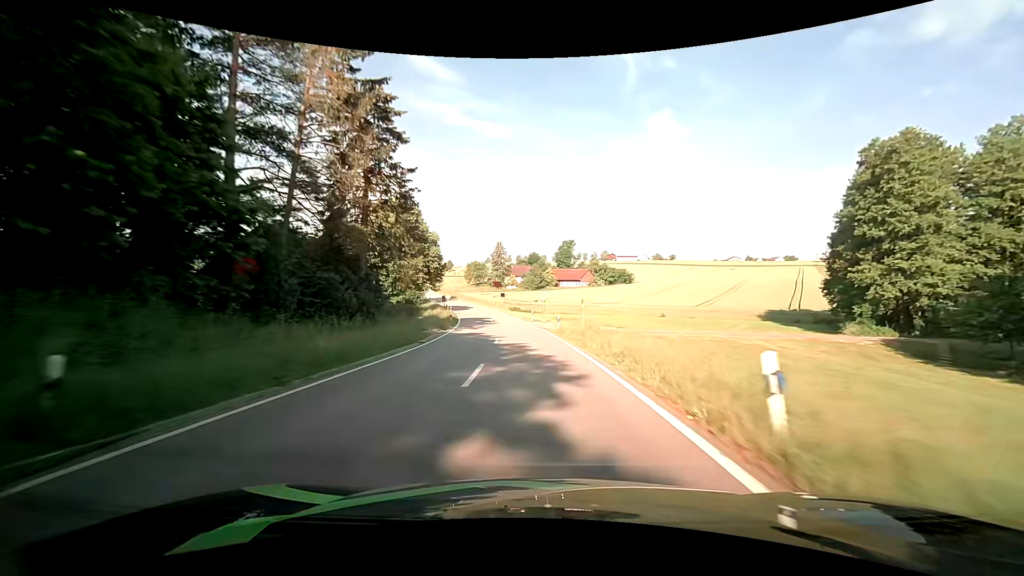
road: tertiary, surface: asphalt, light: Day
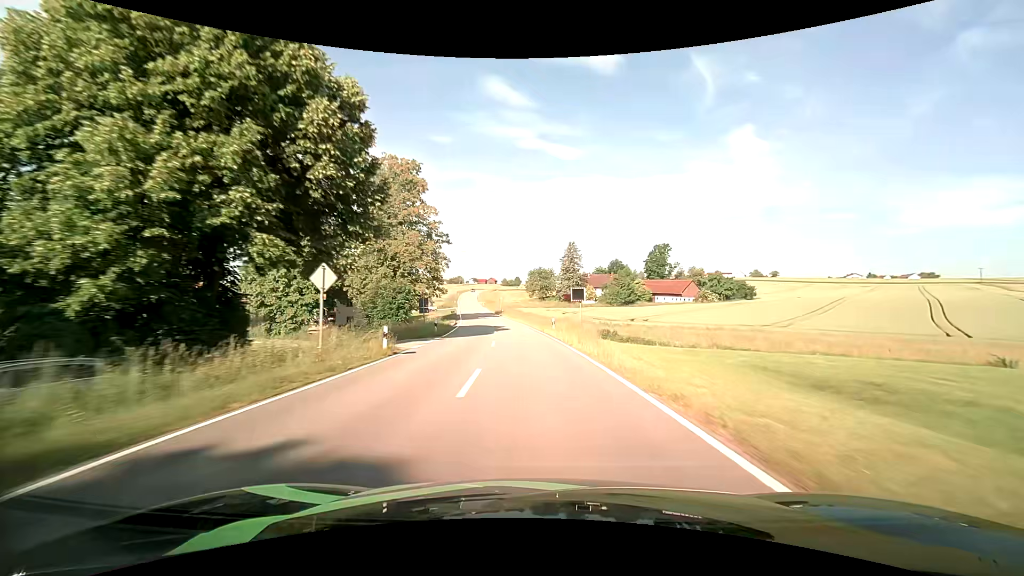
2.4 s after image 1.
(-4.0, +51.0) m; -9°
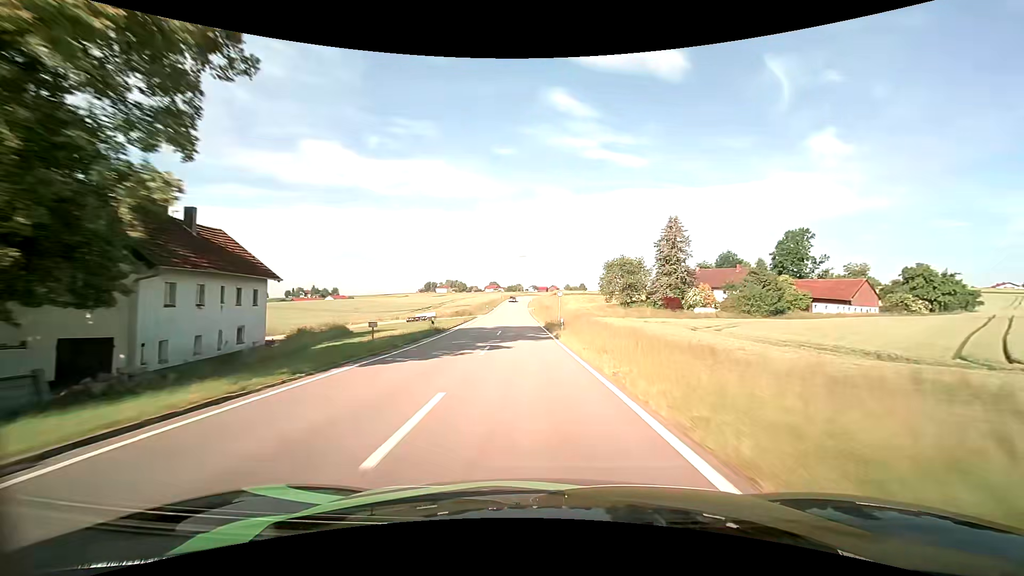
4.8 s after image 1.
(-3.7, +53.0) m; -7°
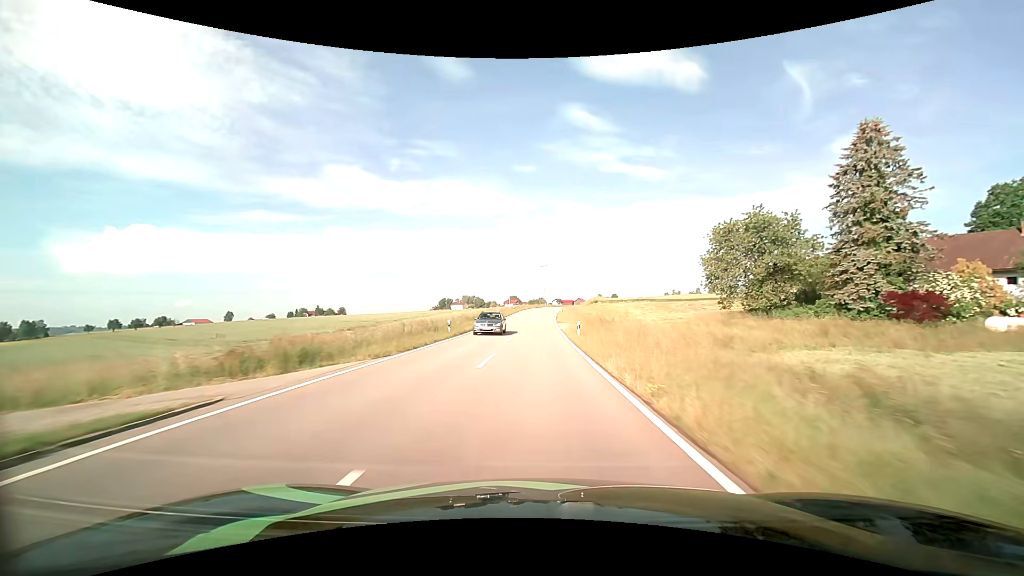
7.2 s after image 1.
(-2.0, +53.7) m; -3°
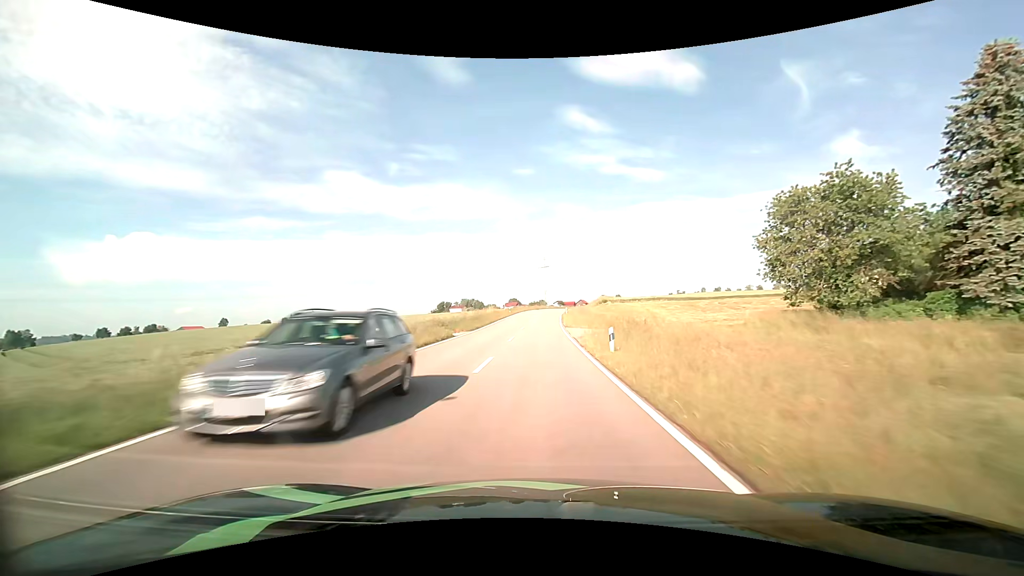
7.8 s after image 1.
(0.0, +13.5) m; 0°
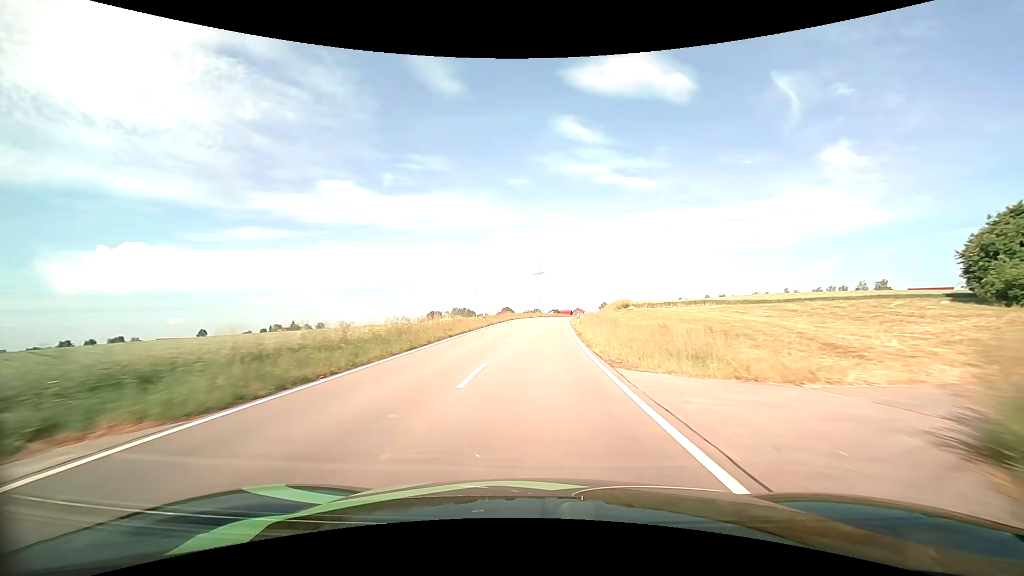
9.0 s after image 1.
(0.0, +27.2) m; 0°
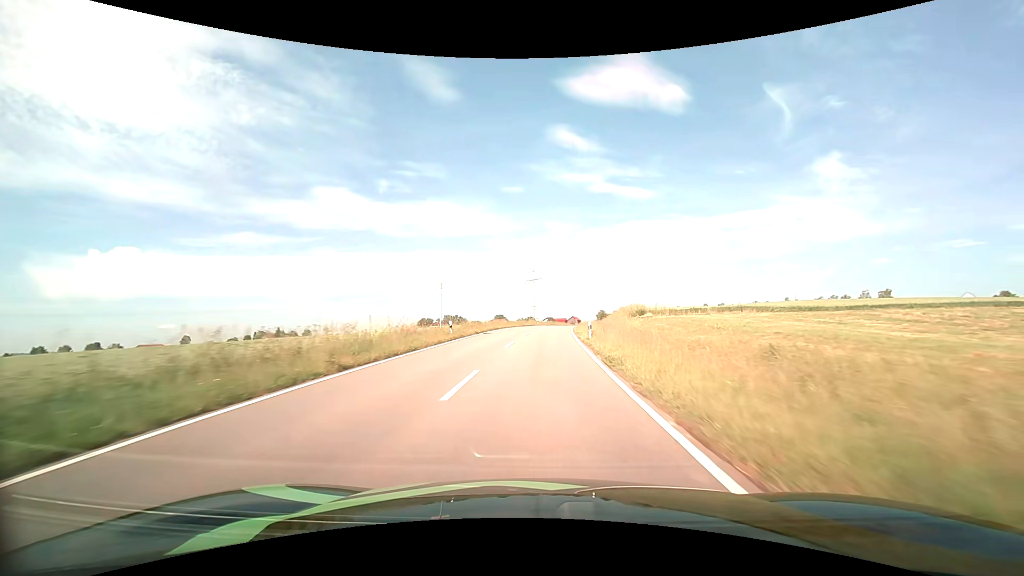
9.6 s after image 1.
(+0.1, +13.5) m; +1°
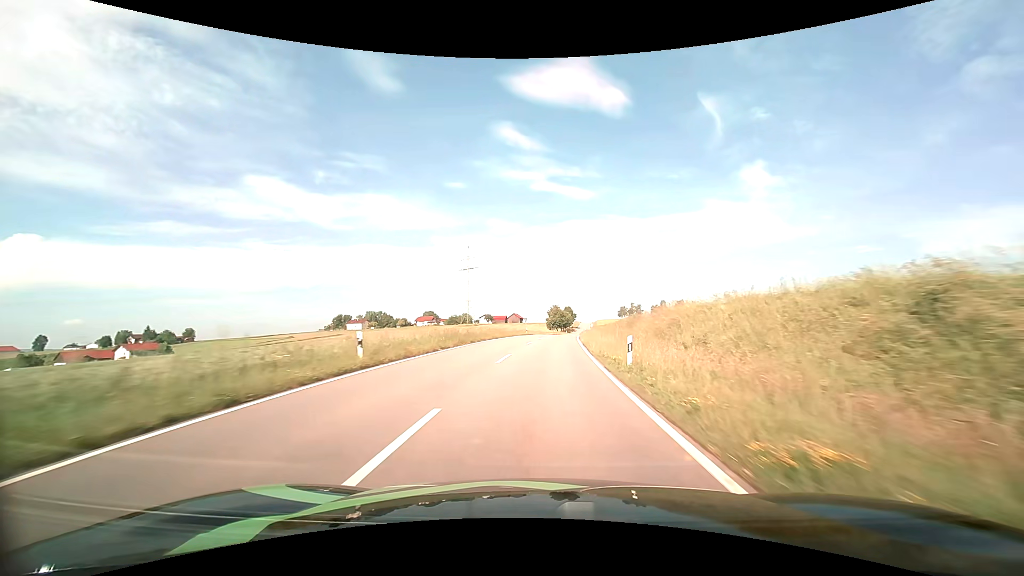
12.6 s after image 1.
(+3.3, +65.9) m; +7°
(0, +10) (0, +20) (+1, +30) (+2, +40) (+2, +50) (+3, +60) (+4, +70) (+5, +80) (+6, +90) (+7, +100) m
